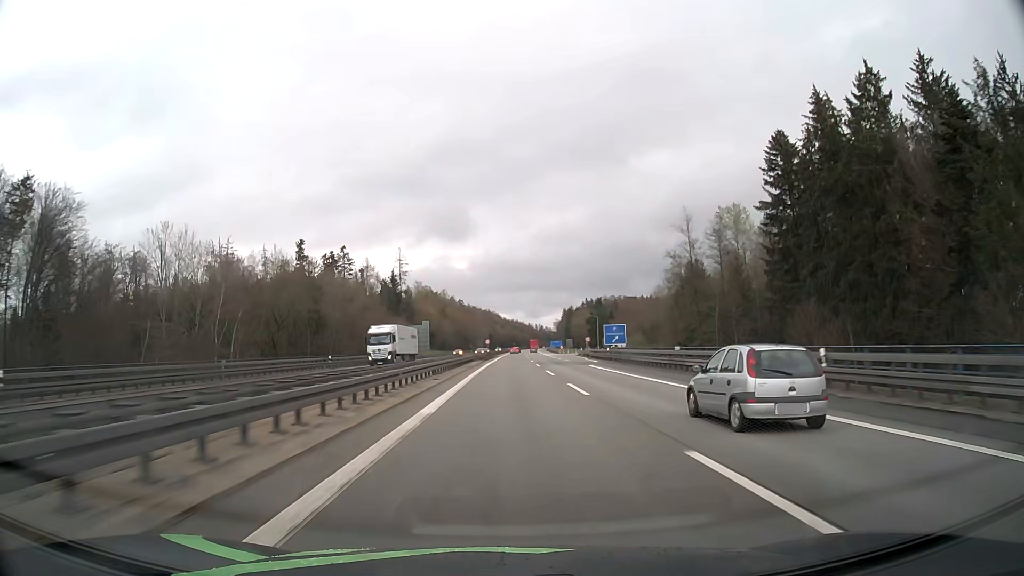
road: motorway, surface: asphalt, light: Day
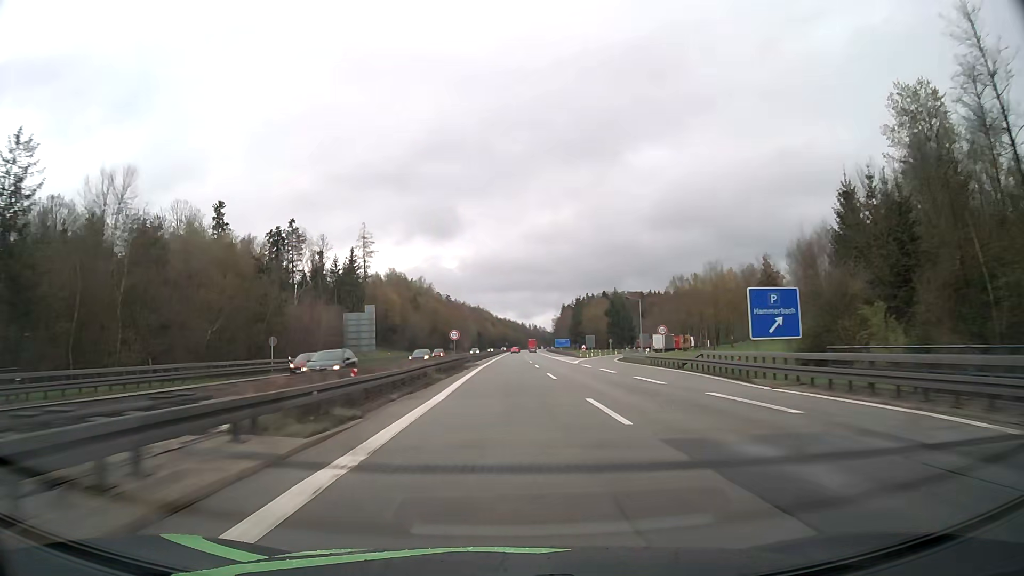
(+0.3, +57.1) m; +1°
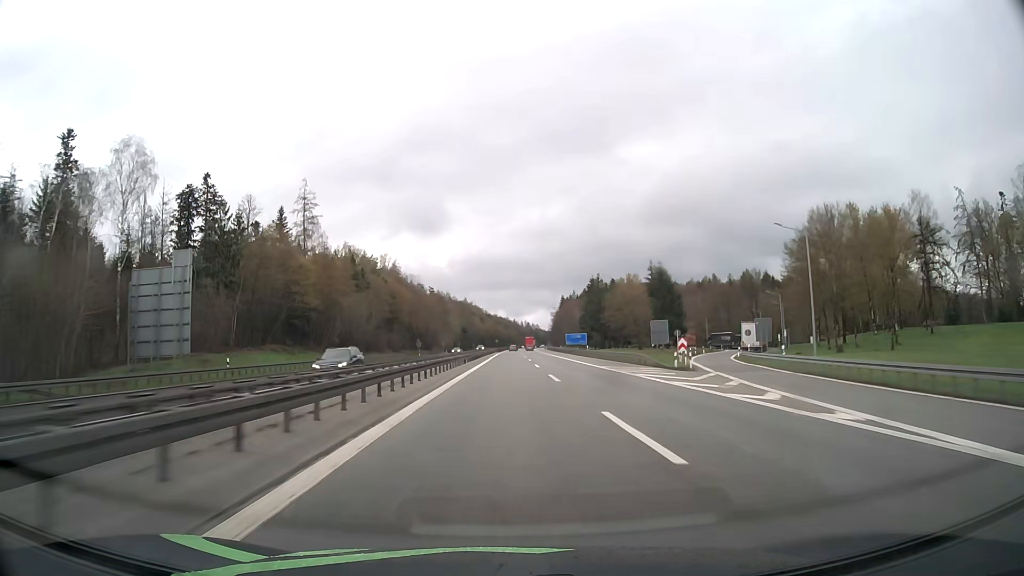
(+0.3, +58.6) m; +1°
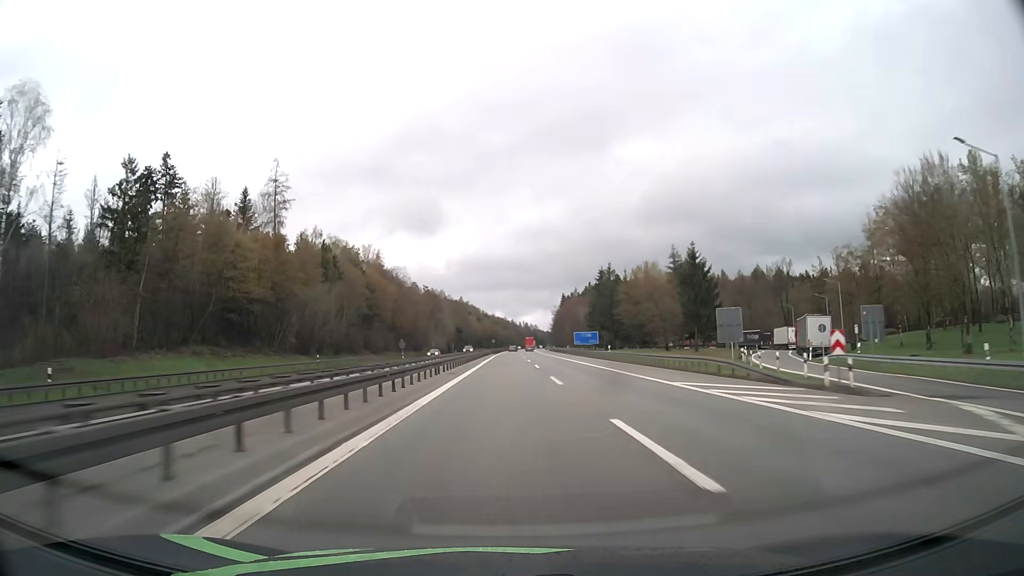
(+0.1, +19.8) m; 0°
